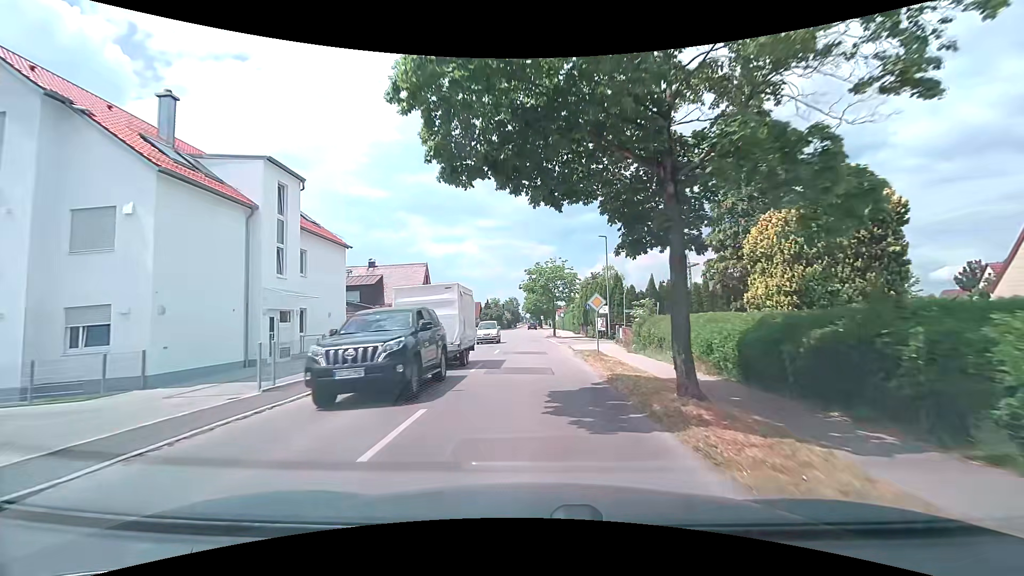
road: tertiary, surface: asphalt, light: Day
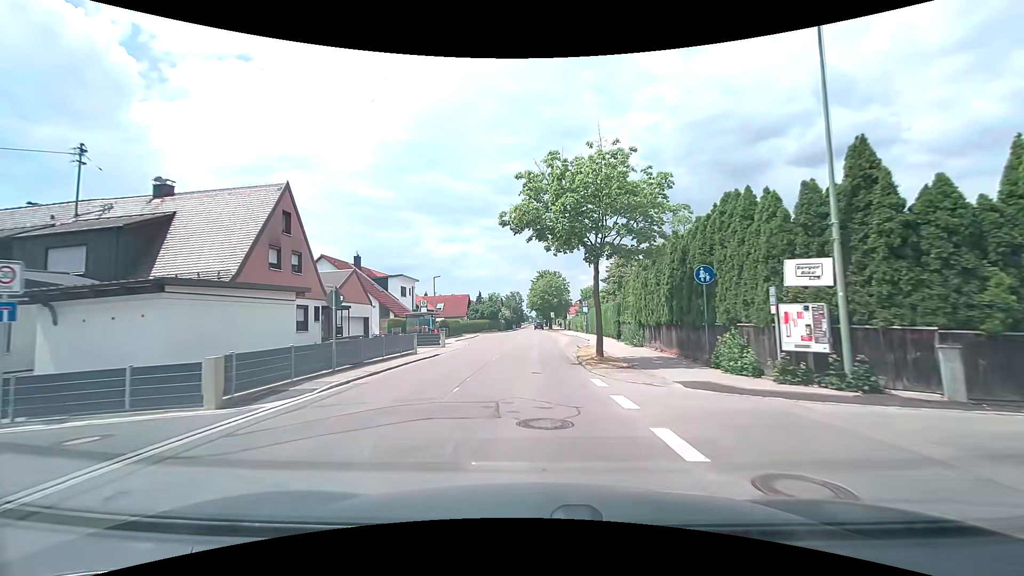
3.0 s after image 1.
(-0.3, +31.8) m; 0°
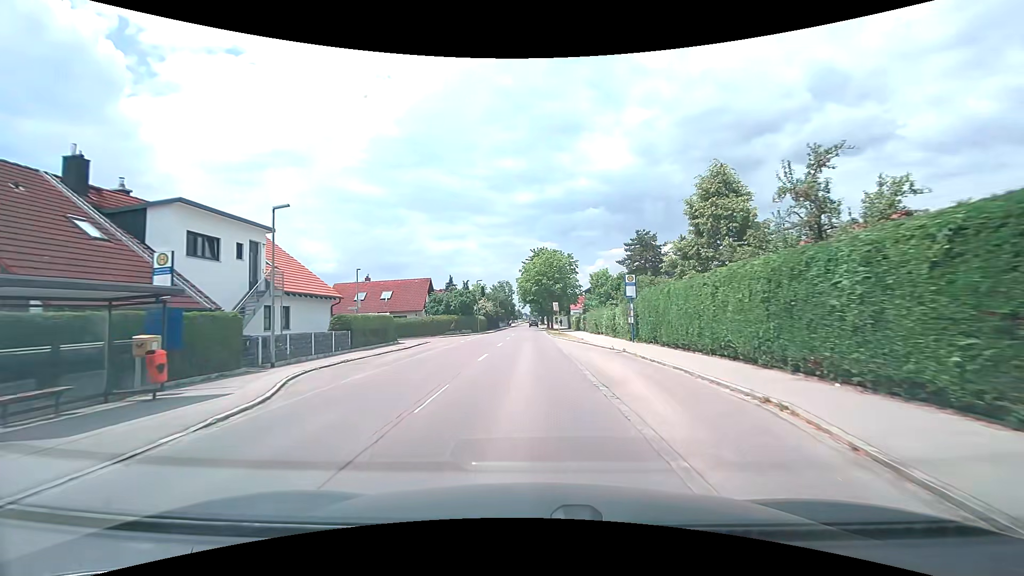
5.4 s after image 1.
(-0.1, +29.2) m; 0°
(0, +10) (0, +20) (0, +30) (0, +40) (0, +50) (0, +60) (0, +70) (0, +80) (0, +90) (0, +100) m
